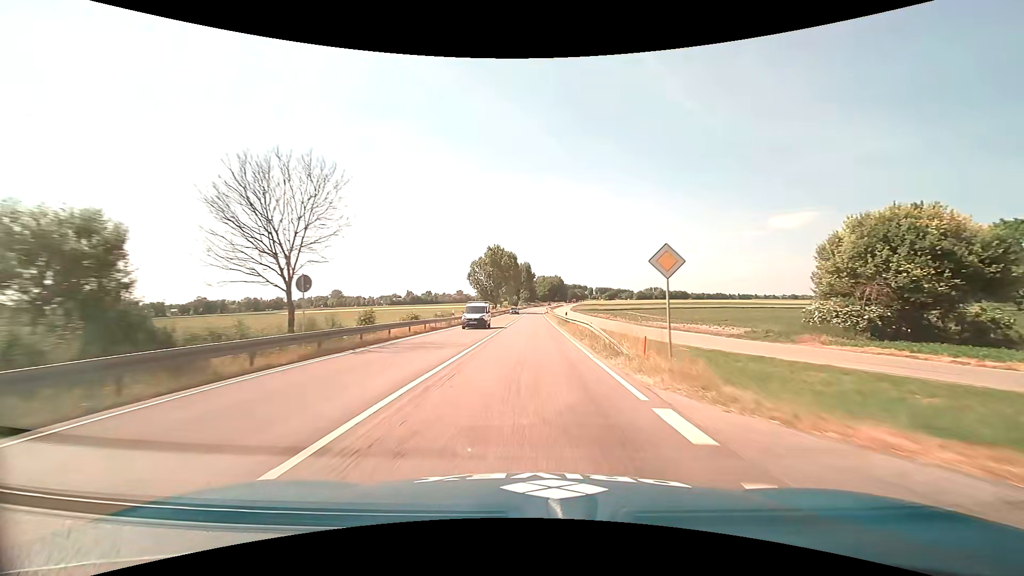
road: primary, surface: asphalt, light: Day
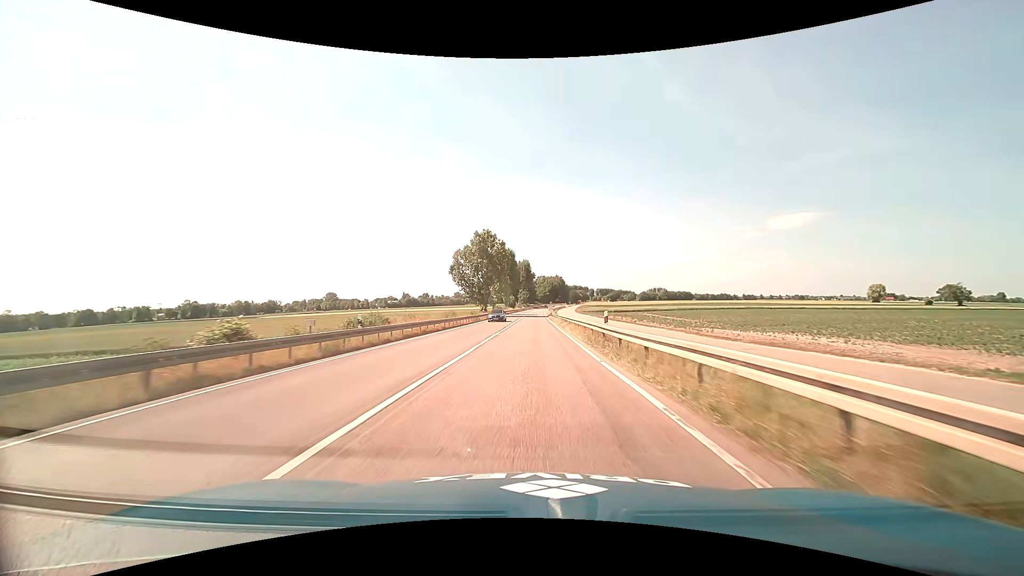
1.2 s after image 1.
(+0.1, +23.6) m; 0°
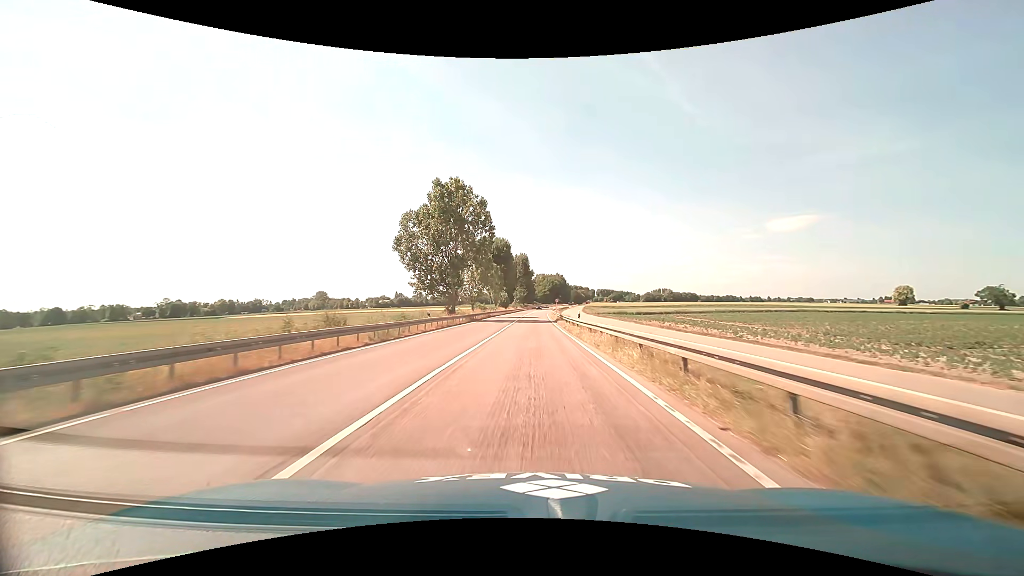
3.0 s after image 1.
(0.0, +35.0) m; 0°
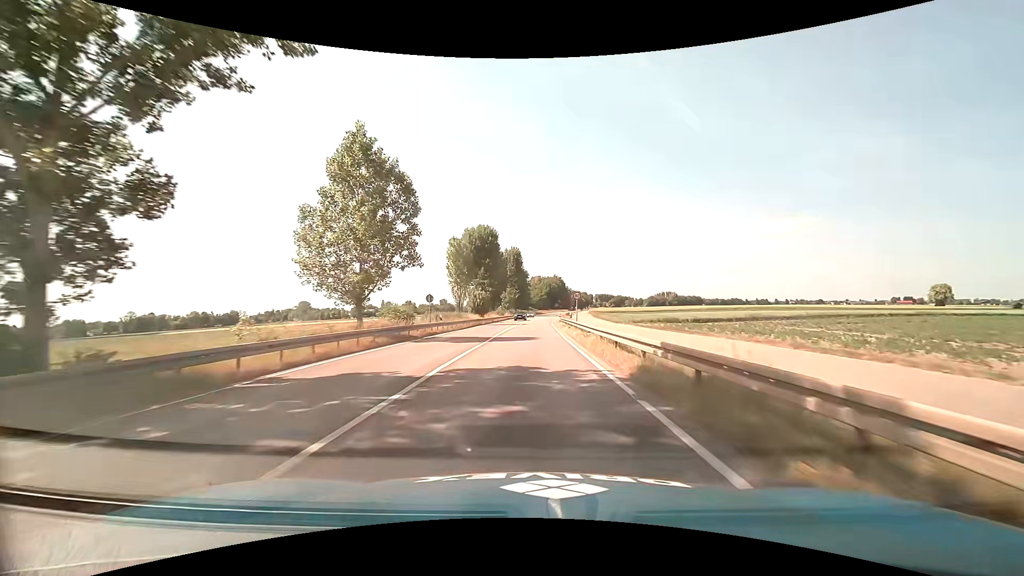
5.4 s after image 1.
(+0.3, +45.6) m; 0°
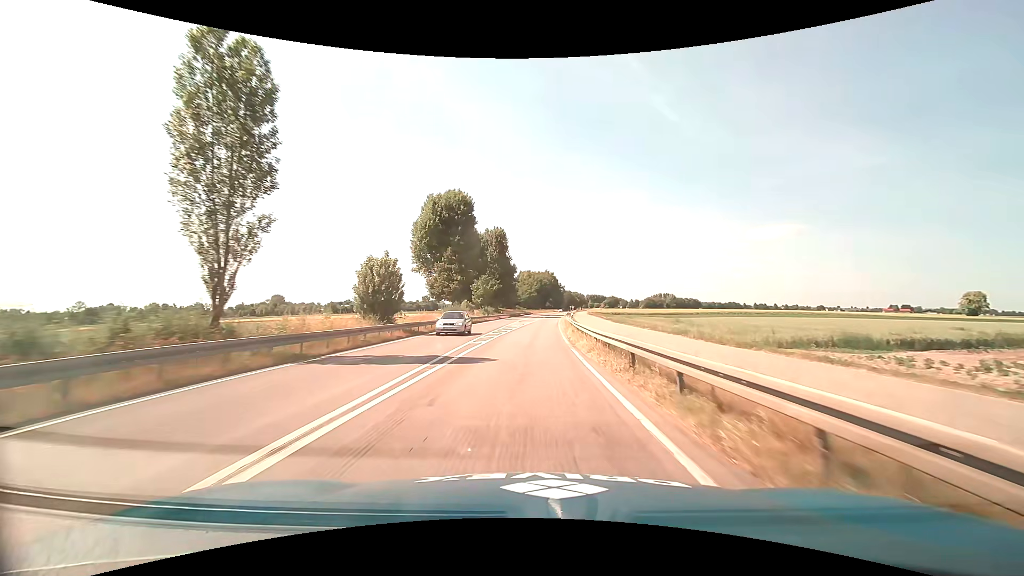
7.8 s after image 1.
(+0.5, +44.1) m; +1°
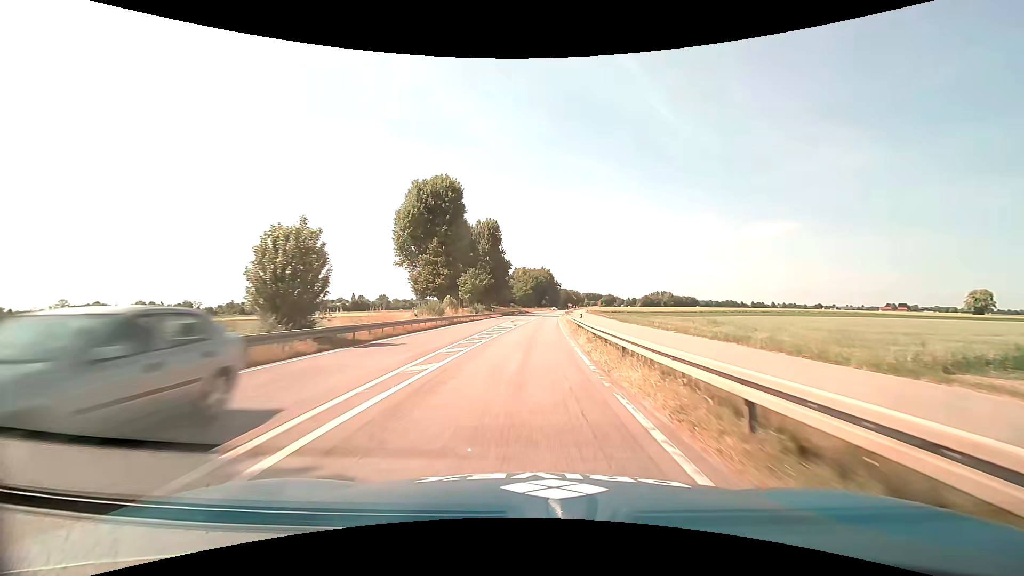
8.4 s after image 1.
(0.0, +10.8) m; 0°
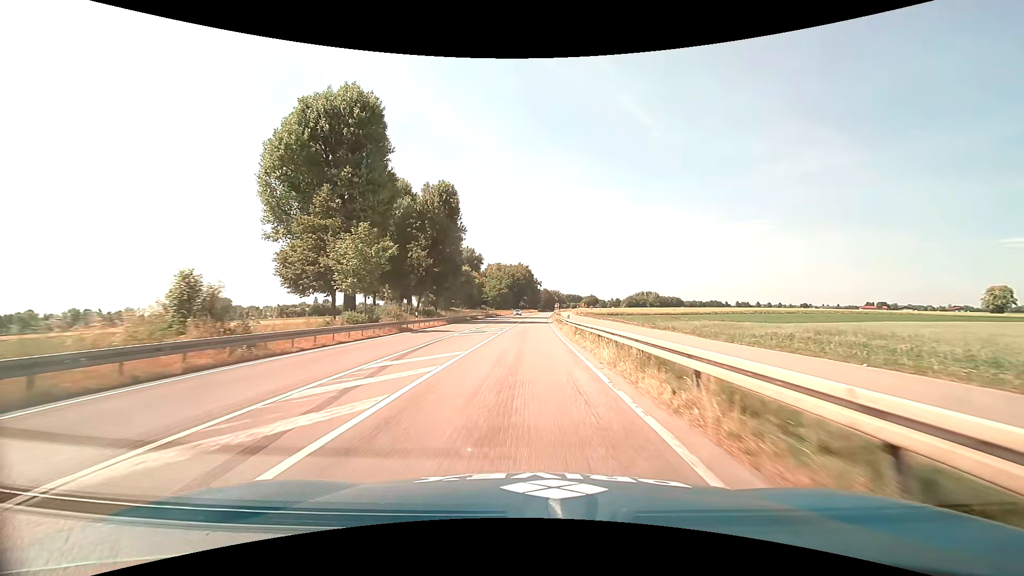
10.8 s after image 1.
(+0.9, +42.1) m; +3°
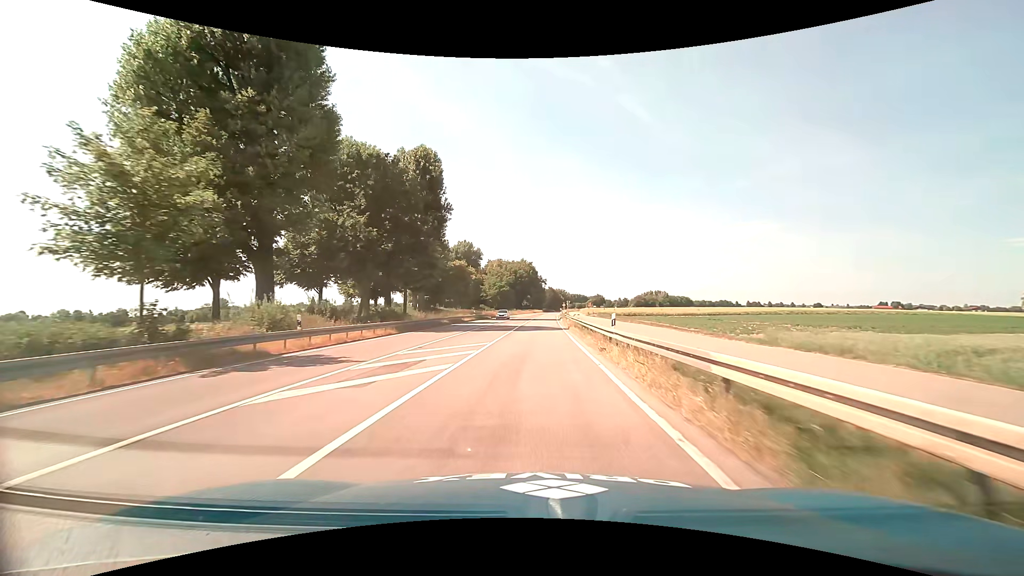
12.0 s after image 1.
(0.0, +20.5) m; 0°
(0, +10) (0, +20) (0, +30) (+1, +40) (+1, +50) (+1, +60) (+2, +70) (+2, +80) (+3, +90) (+3, +100) m
